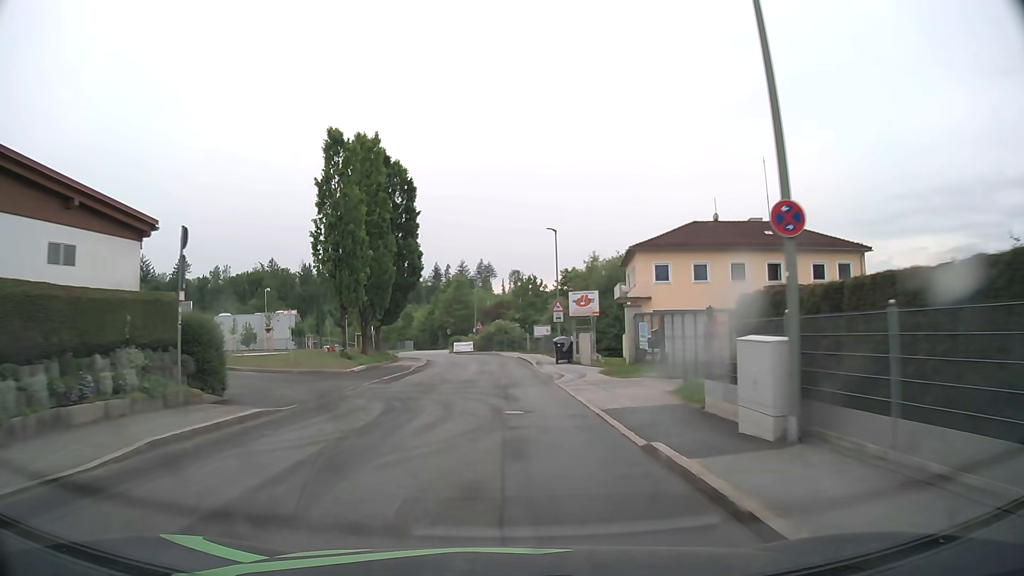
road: residential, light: Day
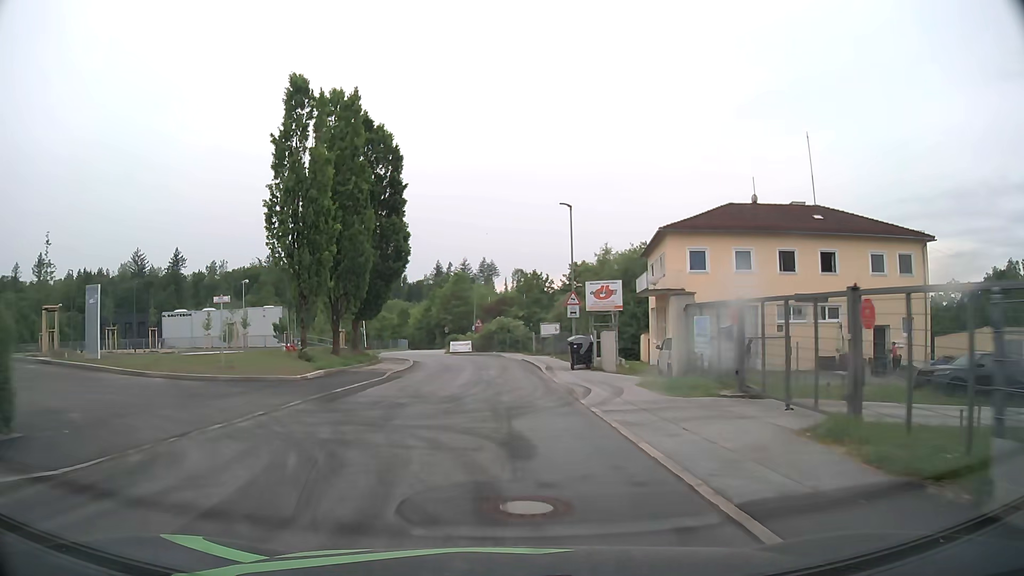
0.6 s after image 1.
(0.0, +7.6) m; 0°
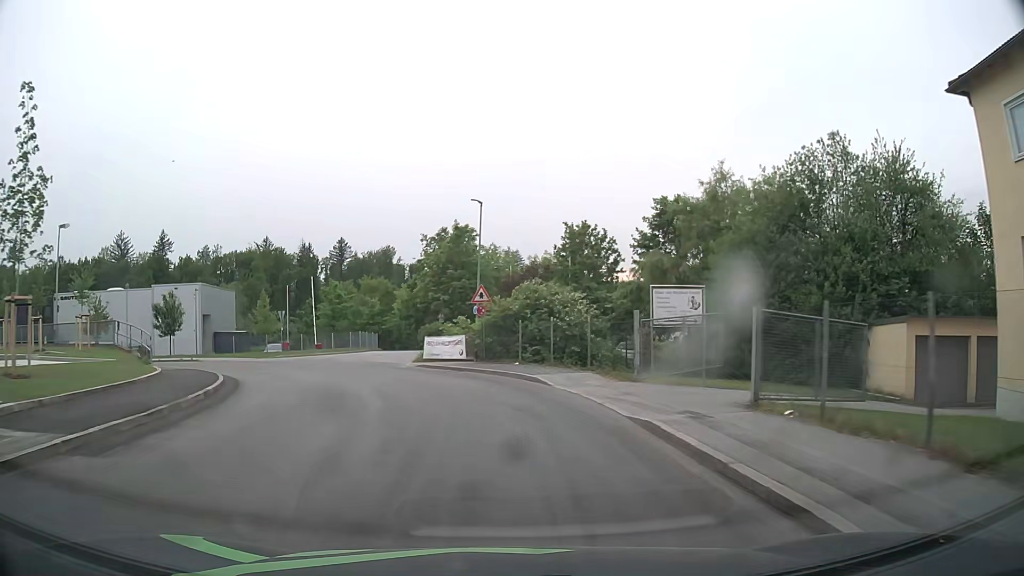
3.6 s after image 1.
(-0.5, +35.1) m; -3°
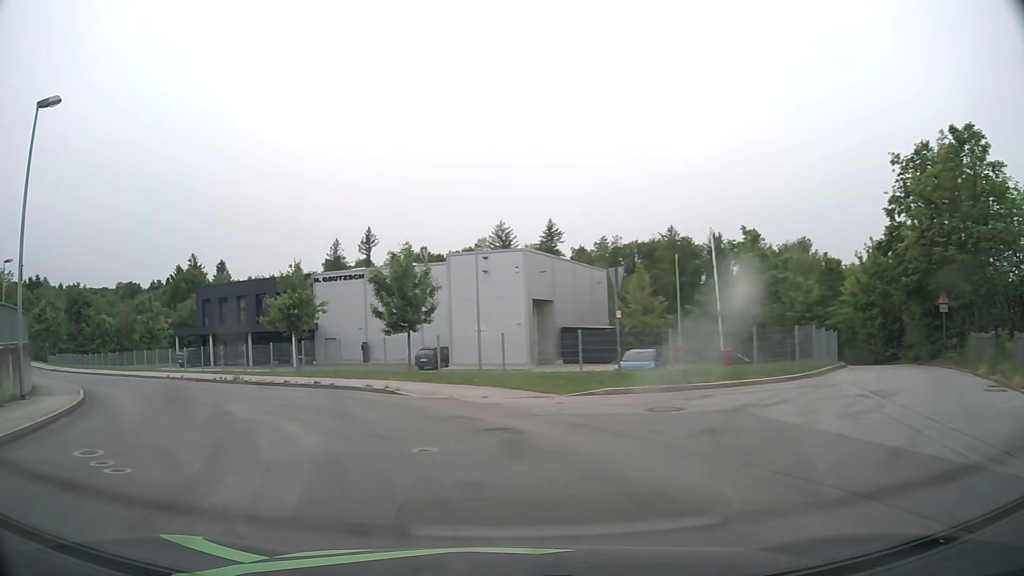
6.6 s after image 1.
(-5.6, +26.9) m; -34°
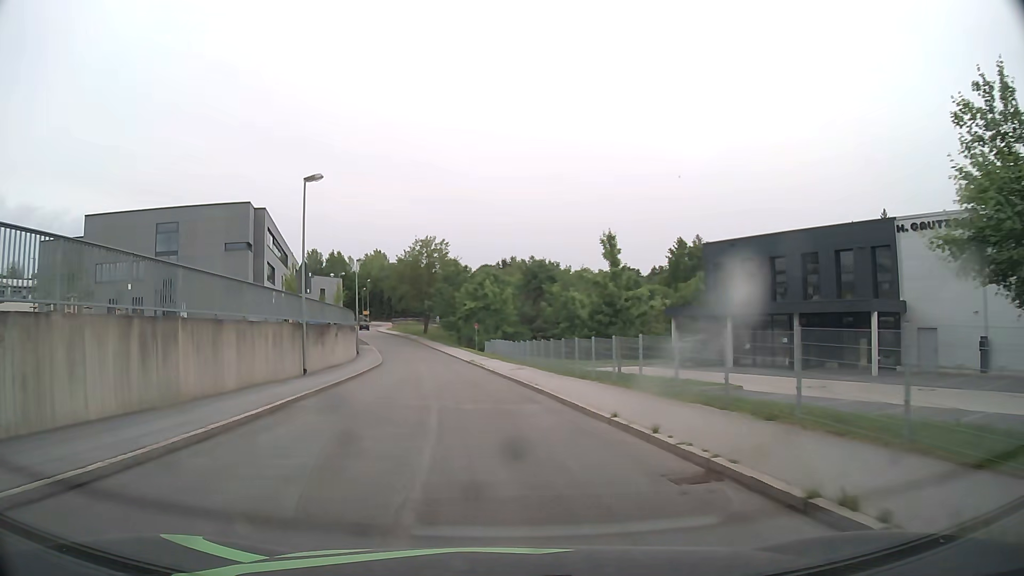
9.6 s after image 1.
(-9.4, +21.3) m; -44°
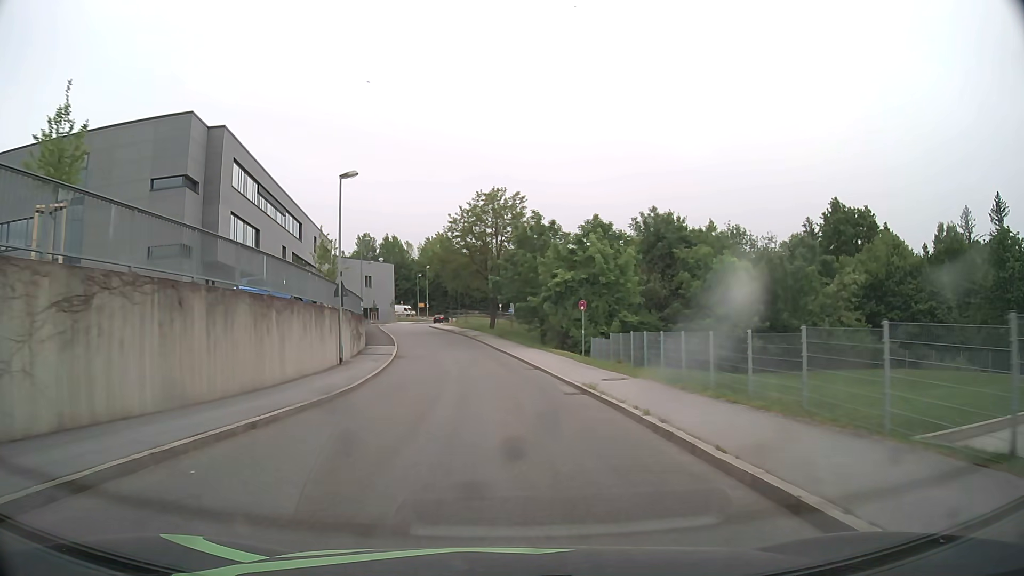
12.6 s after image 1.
(-2.6, +29.5) m; -7°
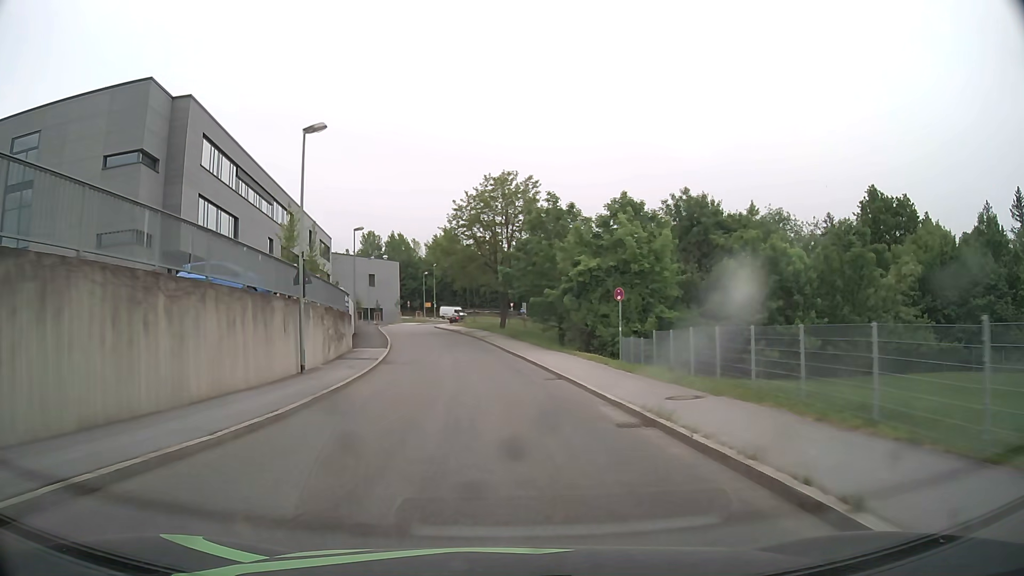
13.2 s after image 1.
(-0.1, +6.9) m; -1°
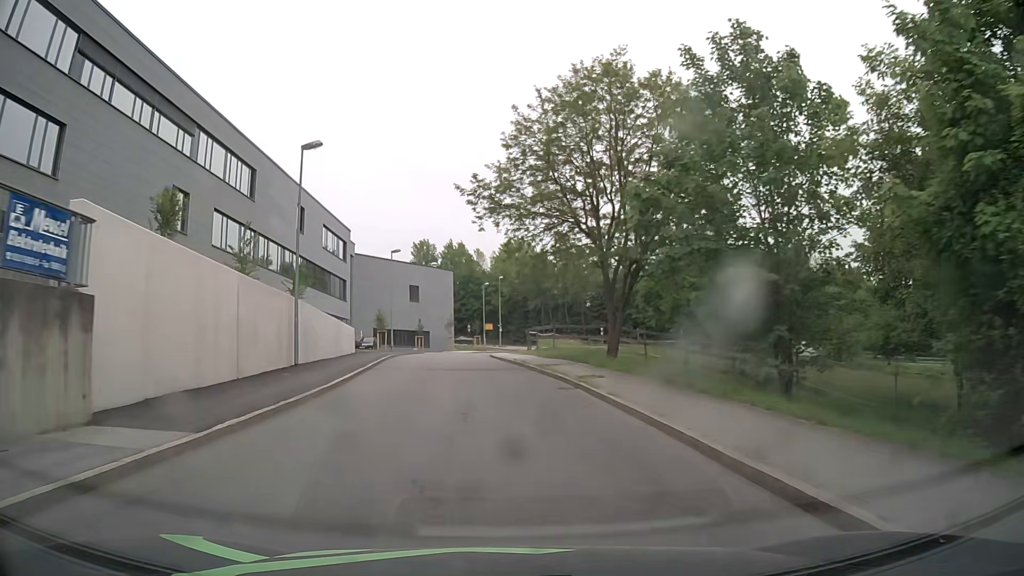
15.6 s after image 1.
(-1.5, +28.3) m; -6°
(0, +10) (-1, +20) (-2, +30) (-3, +40) (-3, +50) (-3, +60) (-1, +70) (+3, +79) (+8, +87) (+11, +97) m
